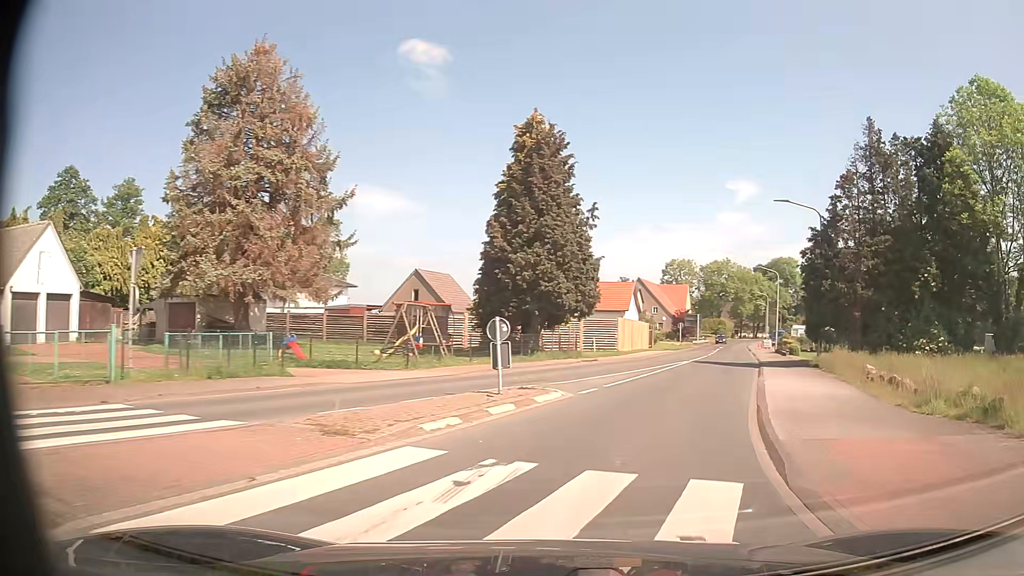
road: secondary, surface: asphalt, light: Day
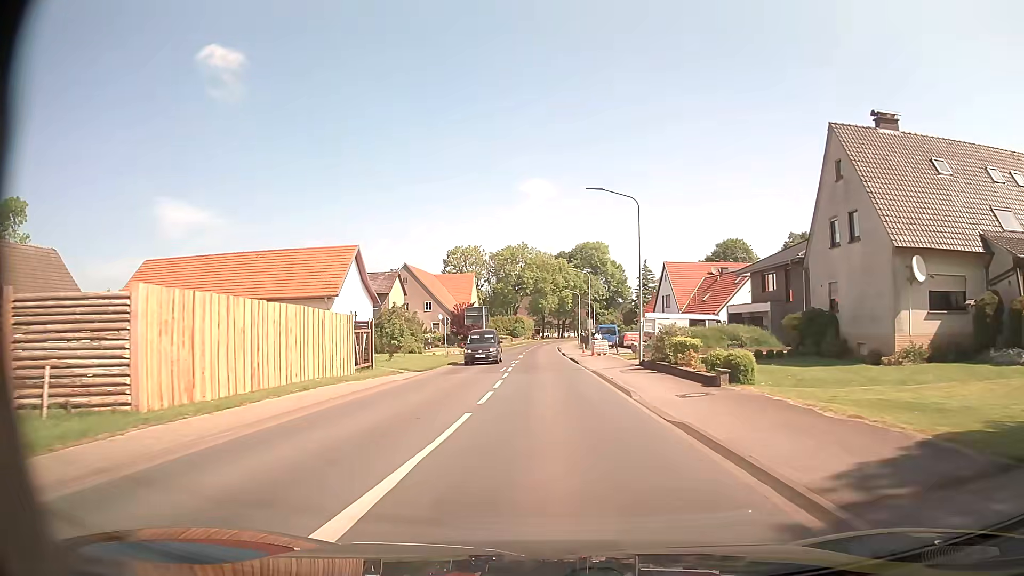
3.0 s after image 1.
(+8.2, +32.4) m; +18°
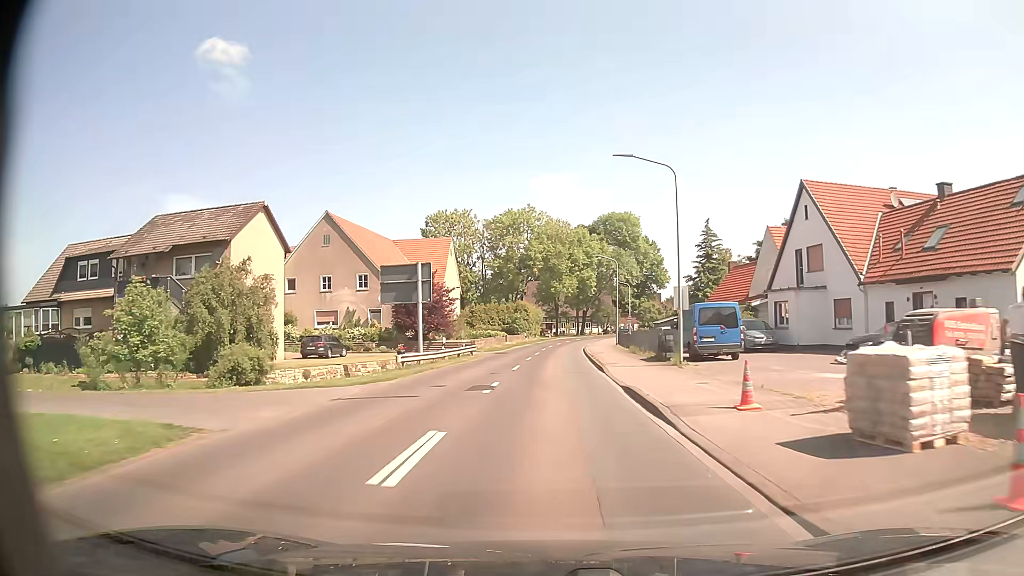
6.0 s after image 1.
(-0.2, +39.5) m; -1°
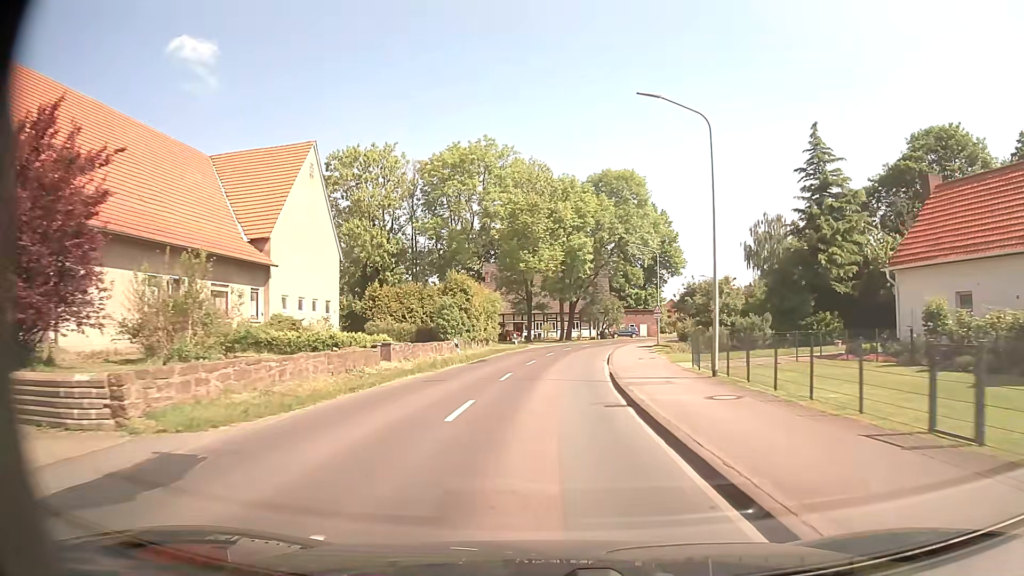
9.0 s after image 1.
(+0.7, +40.2) m; +2°
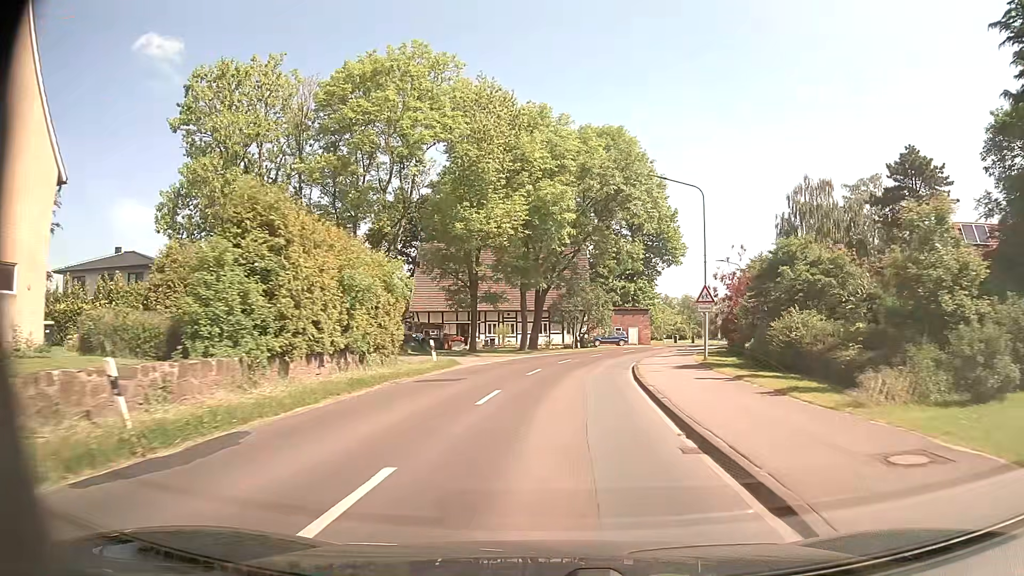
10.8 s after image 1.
(+0.4, +24.5) m; +3°
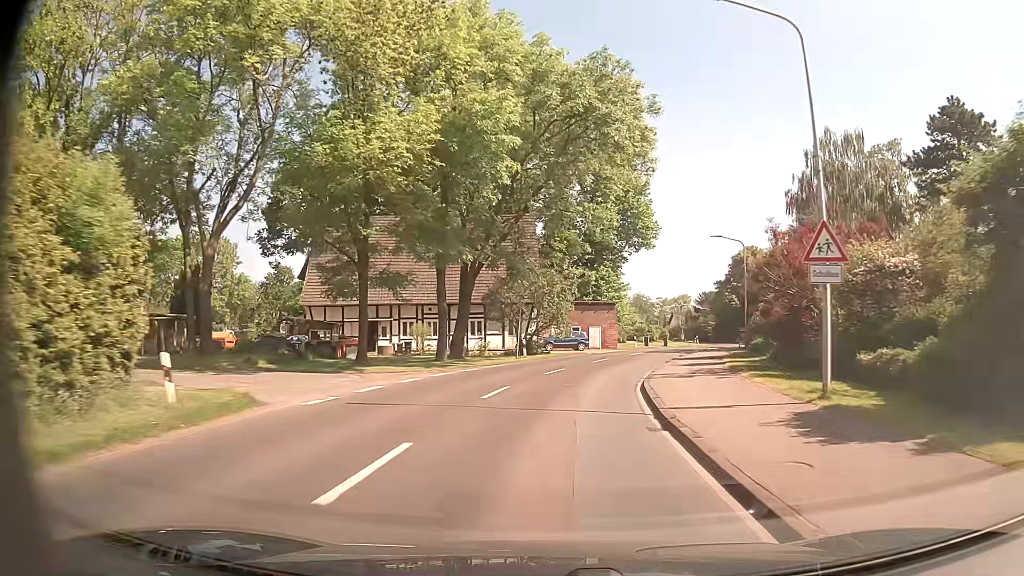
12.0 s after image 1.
(+0.6, +16.2) m; +5°
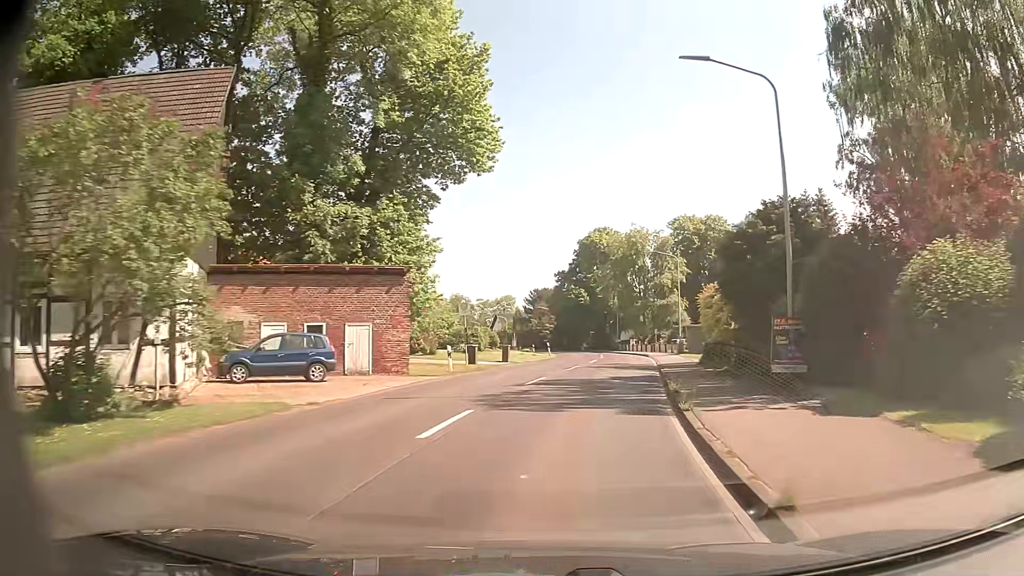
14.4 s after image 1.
(+3.7, +31.0) m; +15°
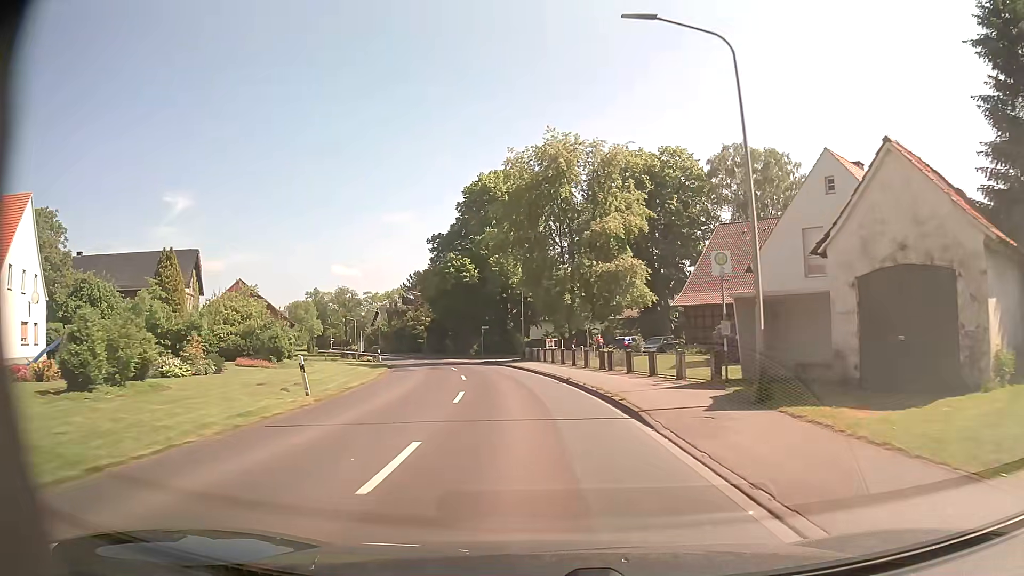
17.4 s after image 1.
(+4.3, +38.0) m; +8°
(0, +10) (-1, +20) (-2, +30) (-4, +40) (-7, +49) (-10, +59) (-13, +68) (-17, +78) (-21, +87) (-25, +96) m
